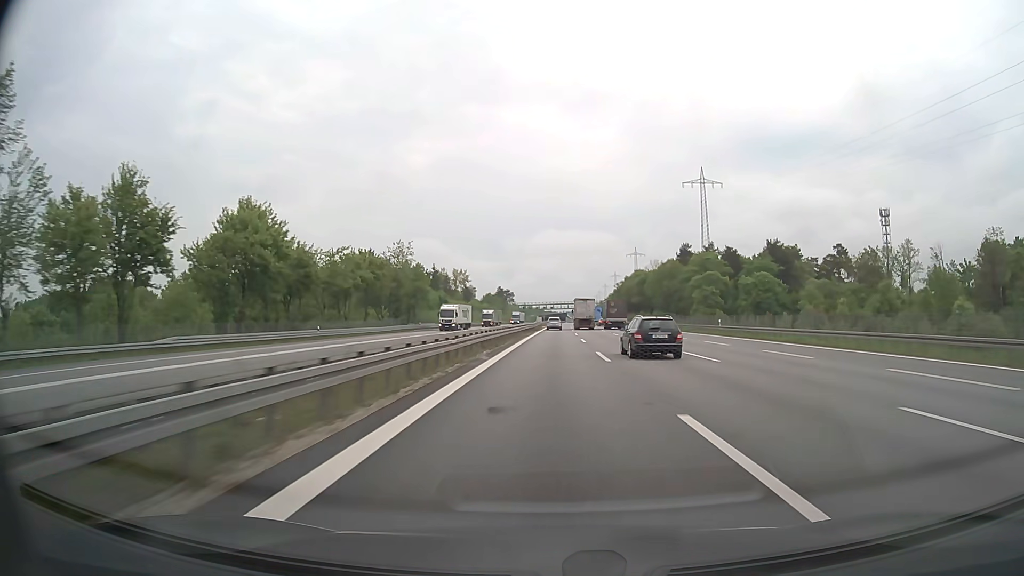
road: motorway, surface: asphalt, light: Day
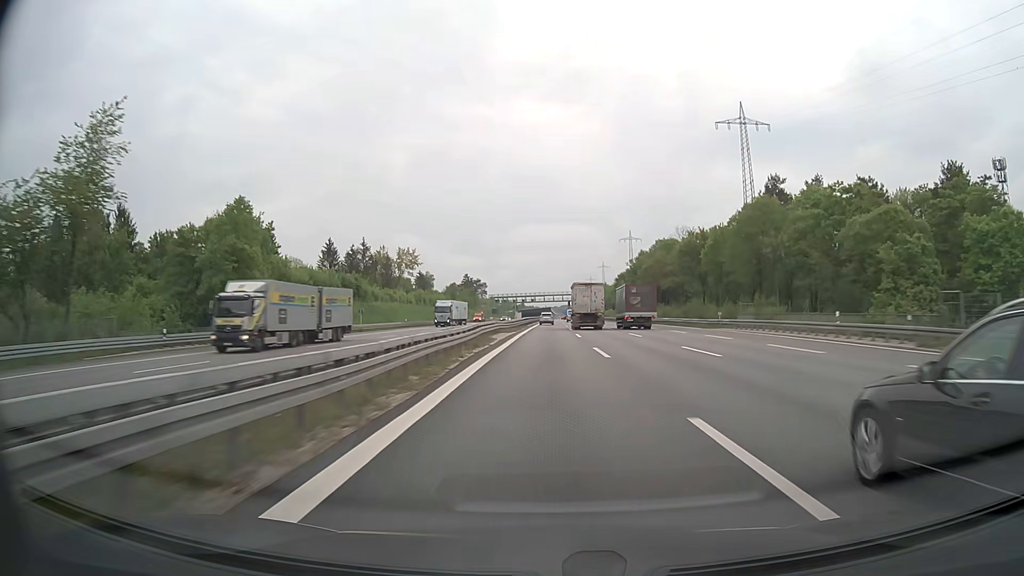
(+1.1, +73.2) m; +2°
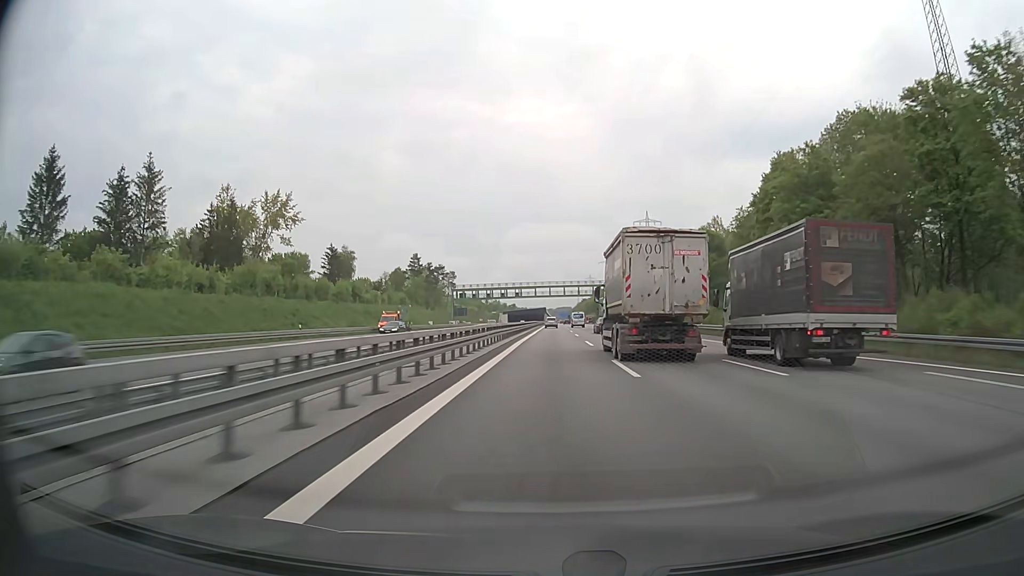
(+0.7, +96.1) m; +1°
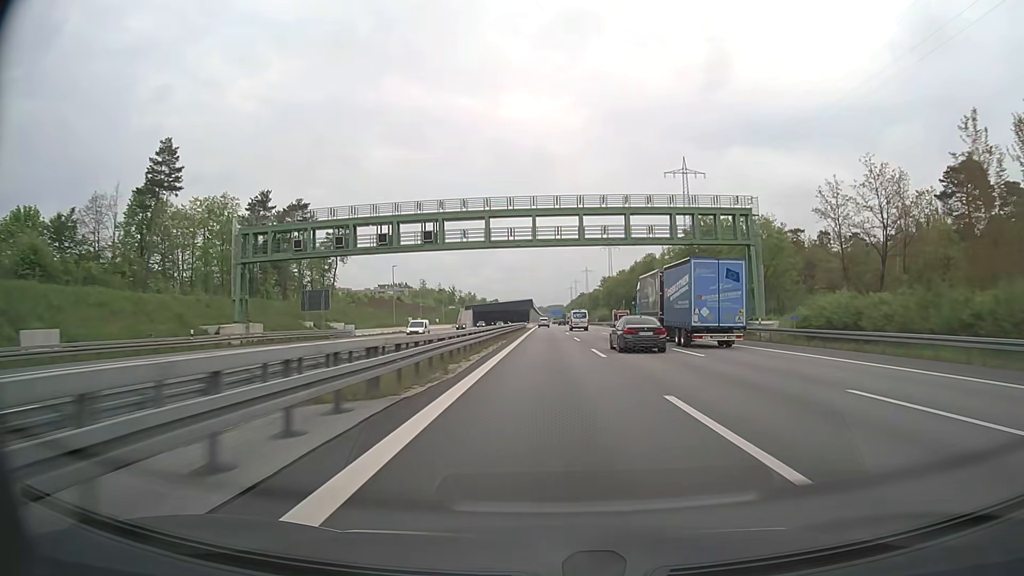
(+0.7, +118.3) m; +1°
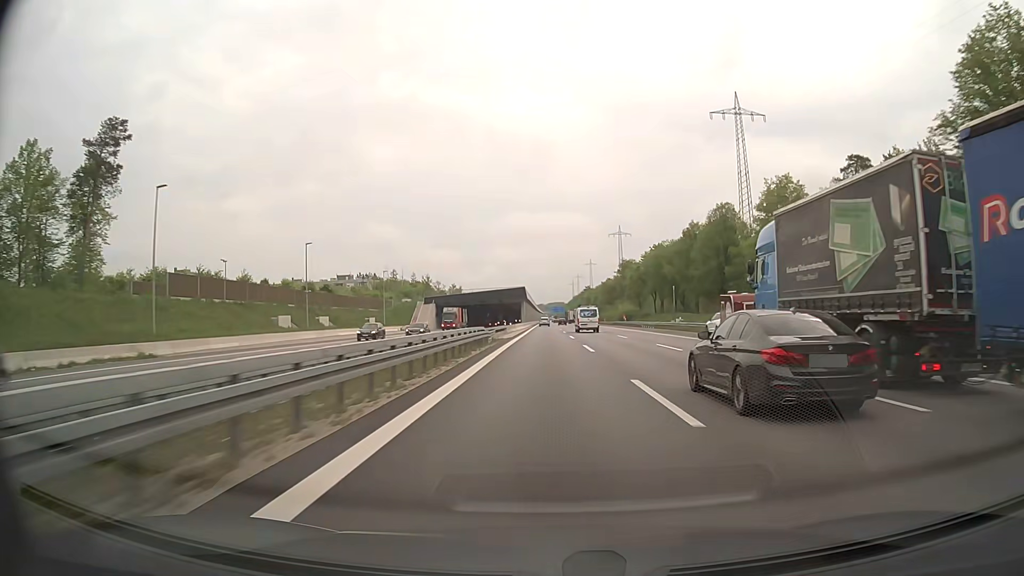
(0.0, +69.3) m; 0°
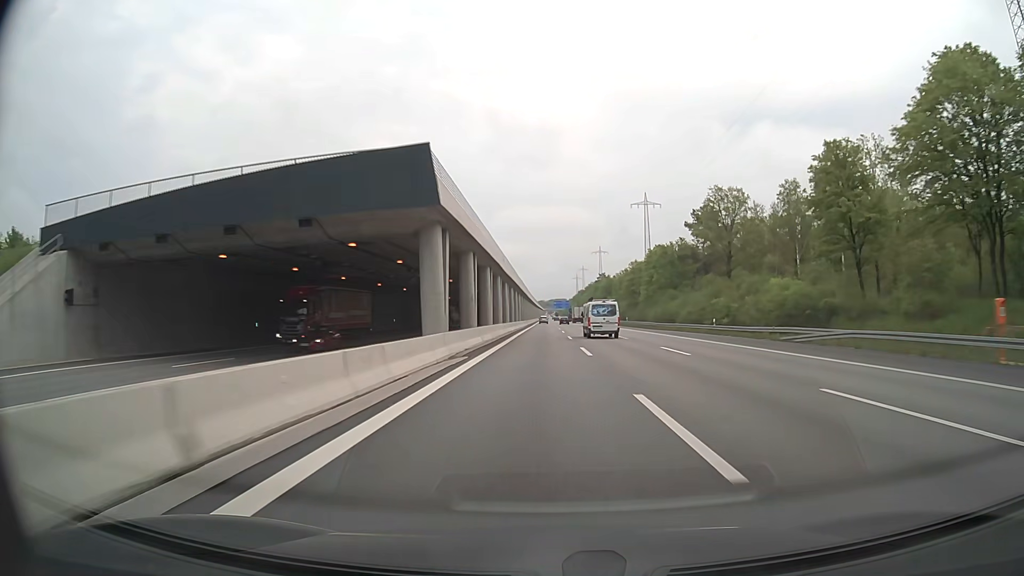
(-0.2, +111.1) m; 0°
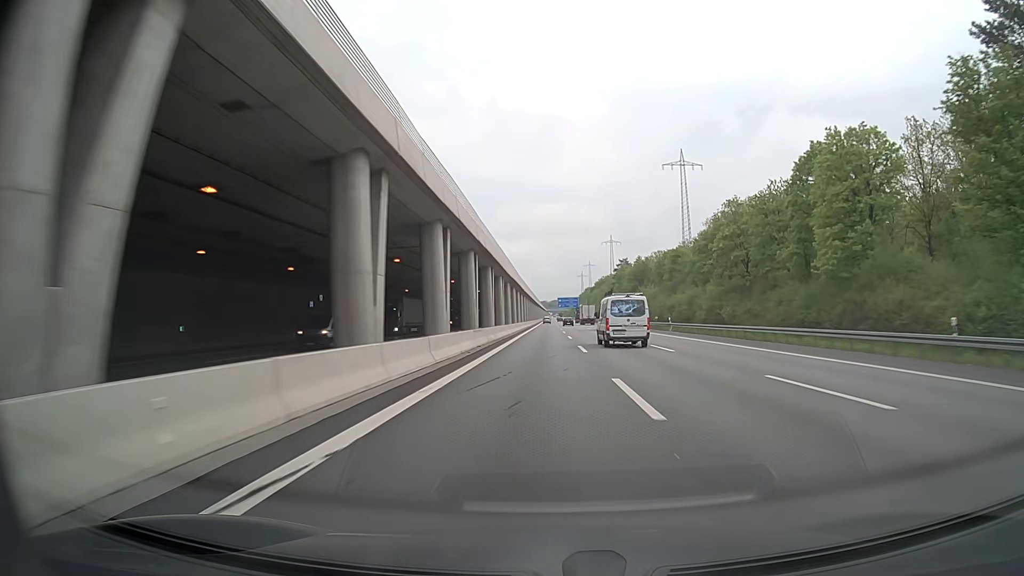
(+0.1, +87.3) m; 0°
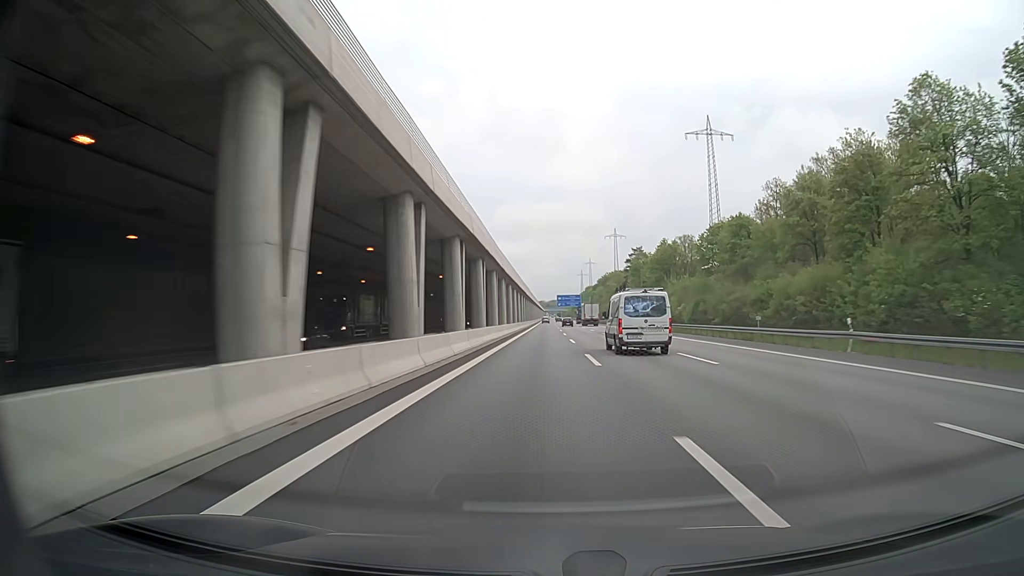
(0.0, +43.9) m; 0°
(0, +10) (0, +20) (0, +30) (0, +40) (0, +50) (0, +60) (0, +70) (0, +80) (0, +90) (0, +100) m
